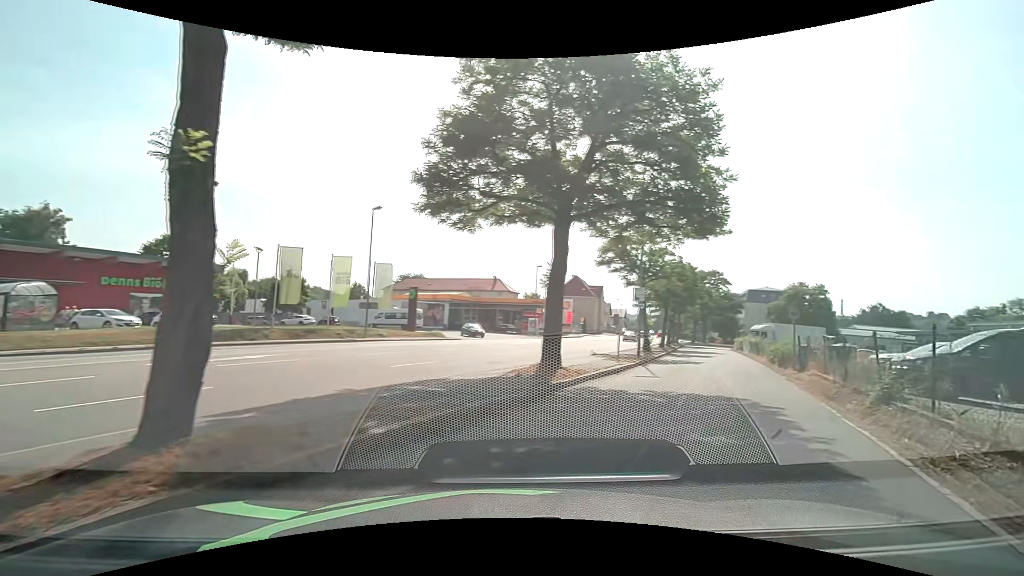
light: Day
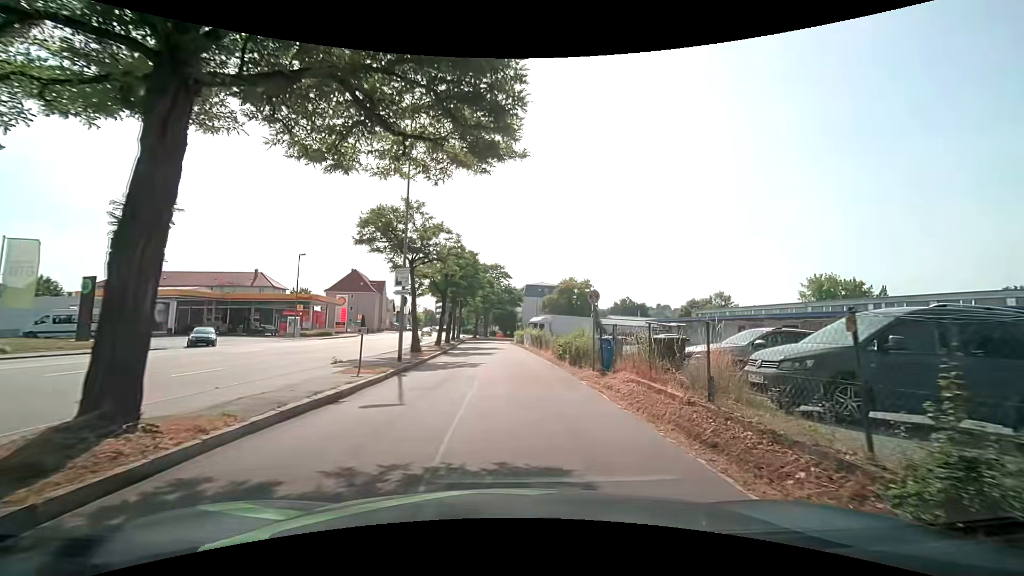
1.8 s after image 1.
(+2.2, +7.3) m; +24°
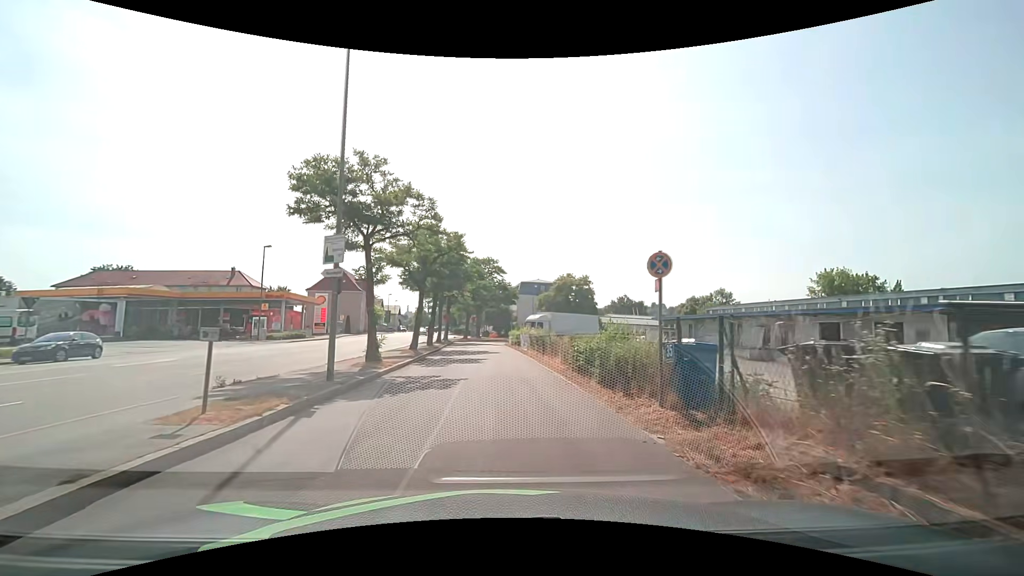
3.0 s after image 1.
(+0.1, +7.2) m; +2°
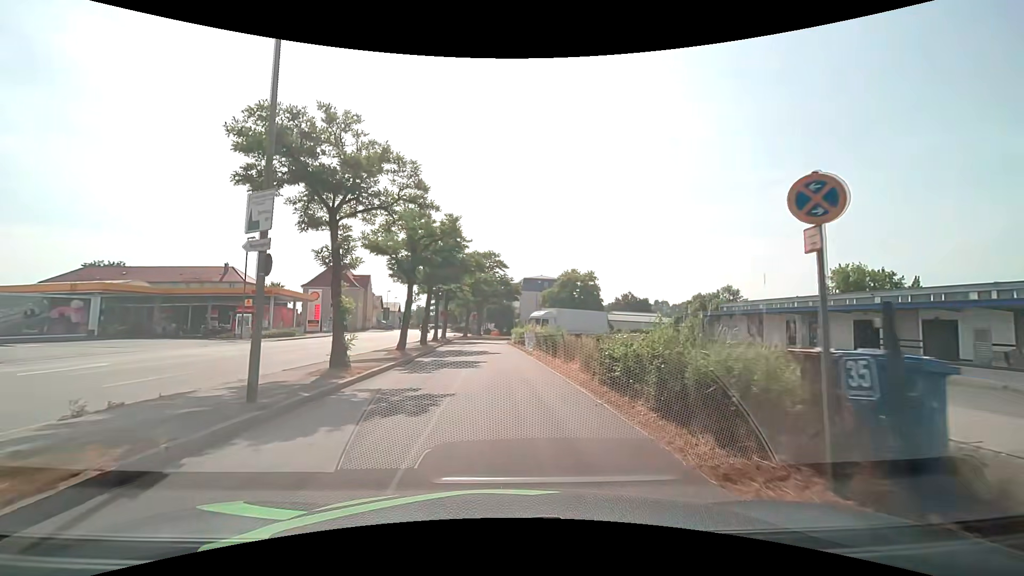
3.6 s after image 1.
(0.0, +4.0) m; -1°
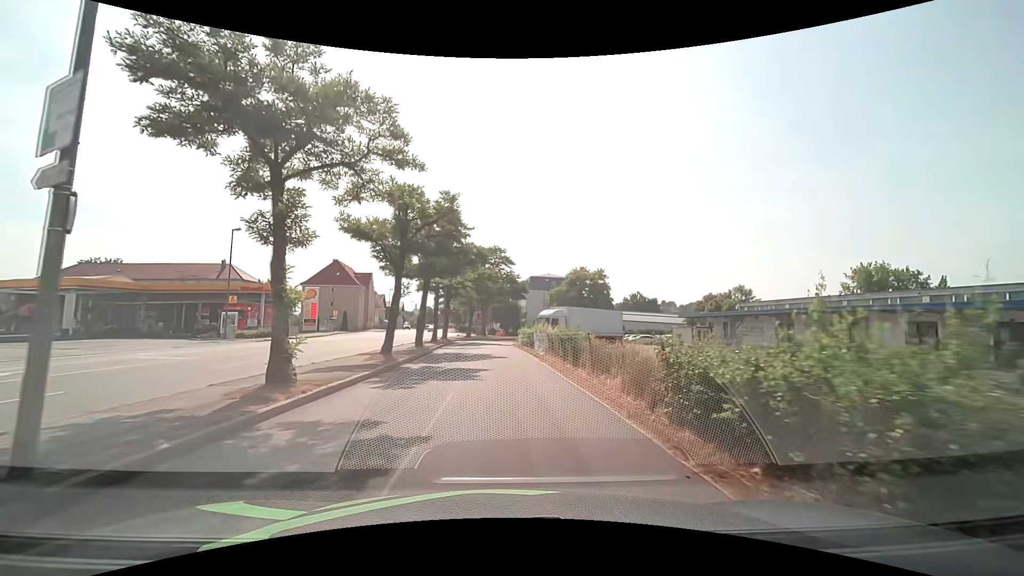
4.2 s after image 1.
(0.0, +4.3) m; 0°
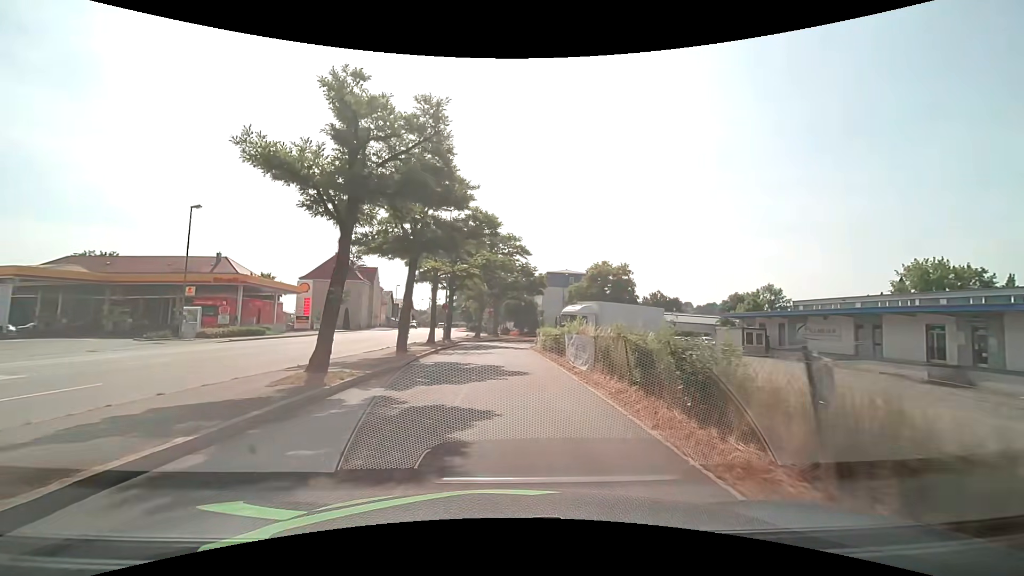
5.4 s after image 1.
(-0.2, +8.8) m; -2°
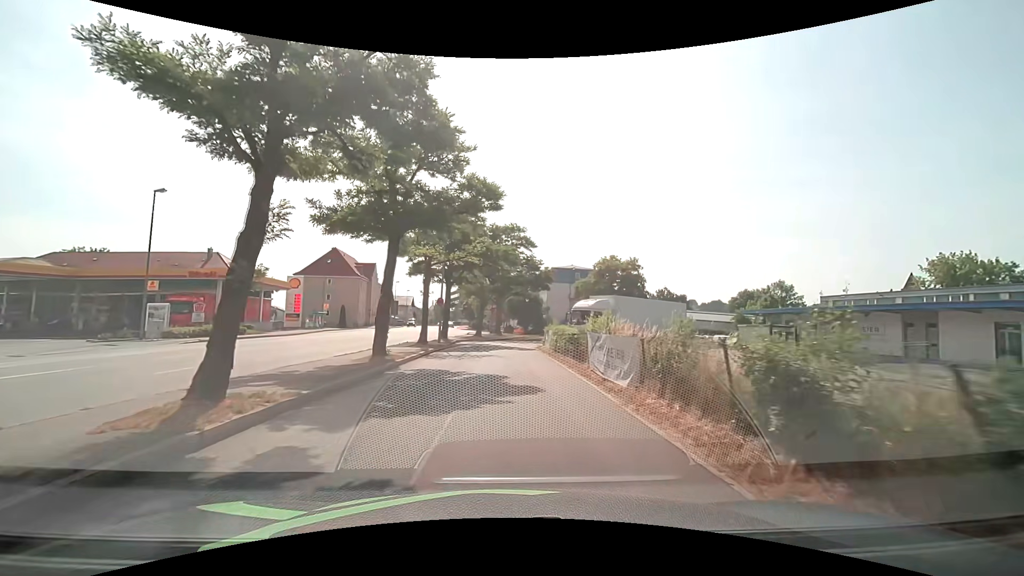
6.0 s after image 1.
(0.0, +4.5) m; 0°
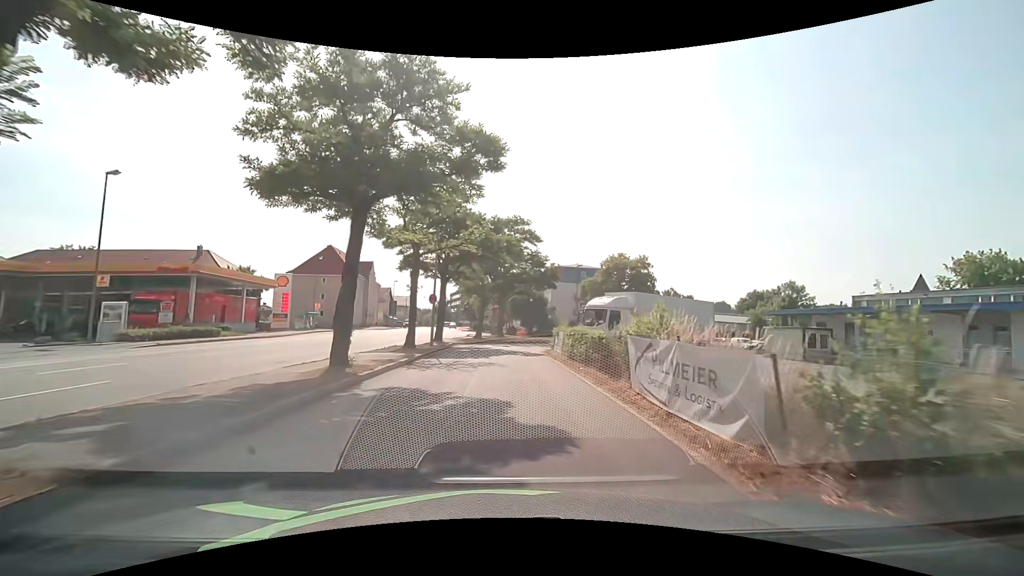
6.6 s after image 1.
(0.0, +4.5) m; 0°
(0, +10) (0, +20) (0, +30) (+3, +39) (+9, +48) (+14, +56) (+17, +66) (+17, +75) (+13, +85) (+5, +91) m
